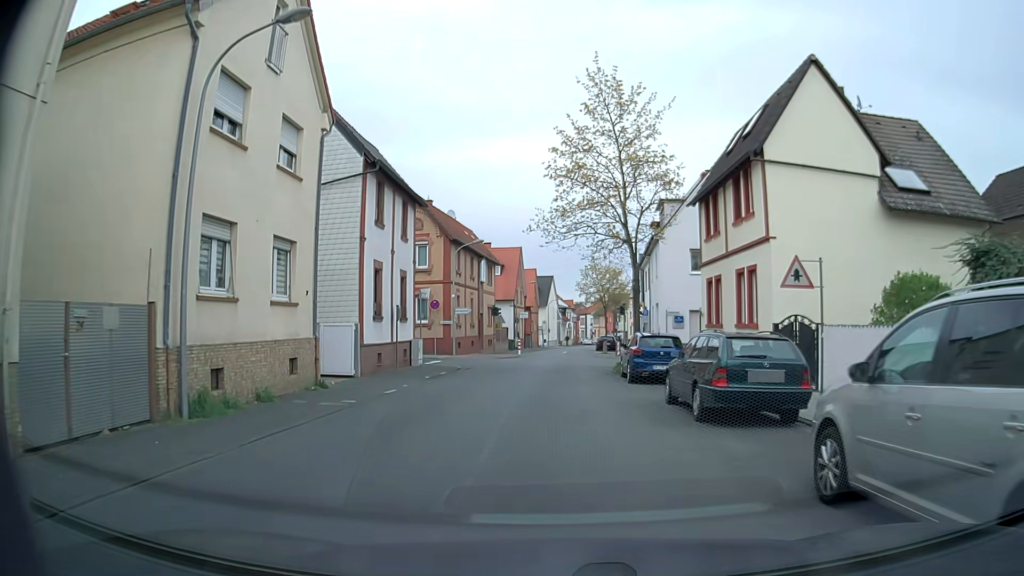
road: residential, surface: asphalt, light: Day
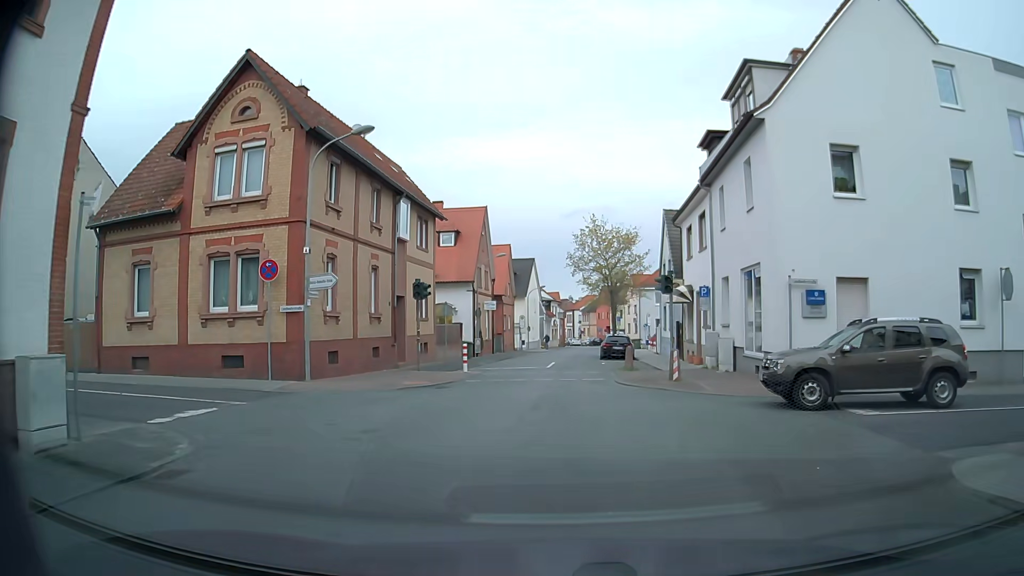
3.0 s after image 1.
(+0.1, +22.3) m; +1°
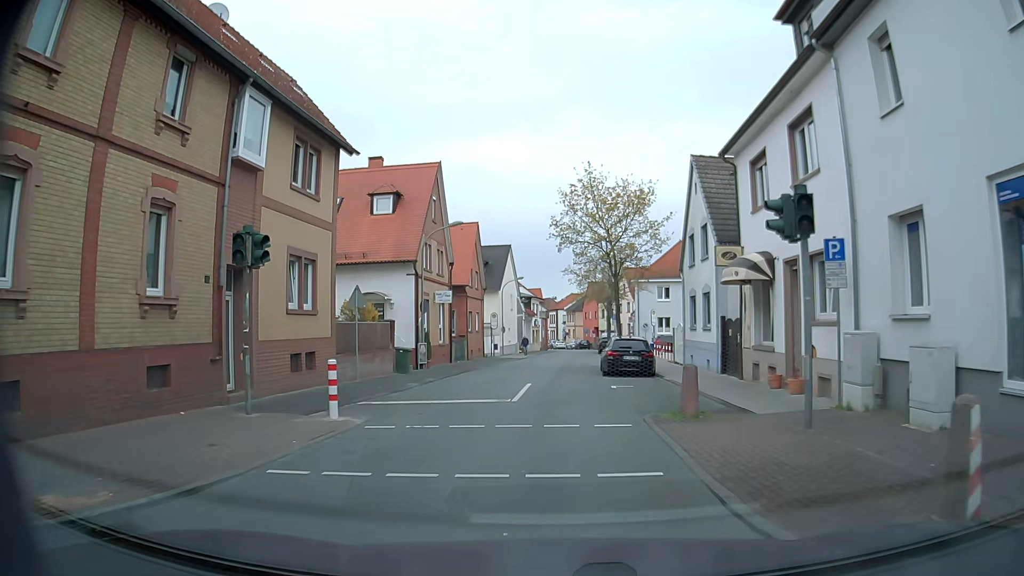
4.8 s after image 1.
(+0.3, +13.4) m; +2°
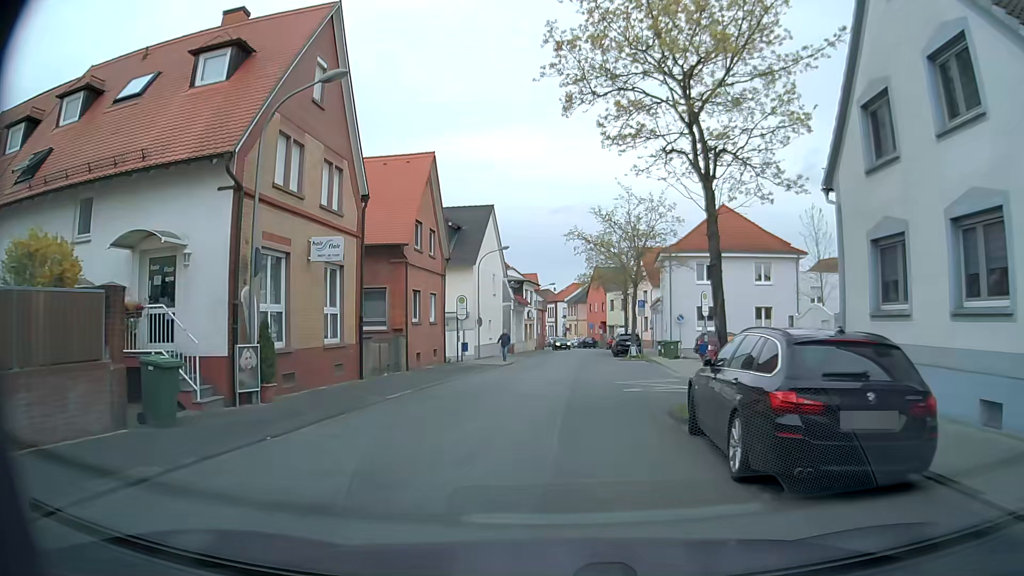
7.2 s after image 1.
(+0.1, +17.9) m; +1°
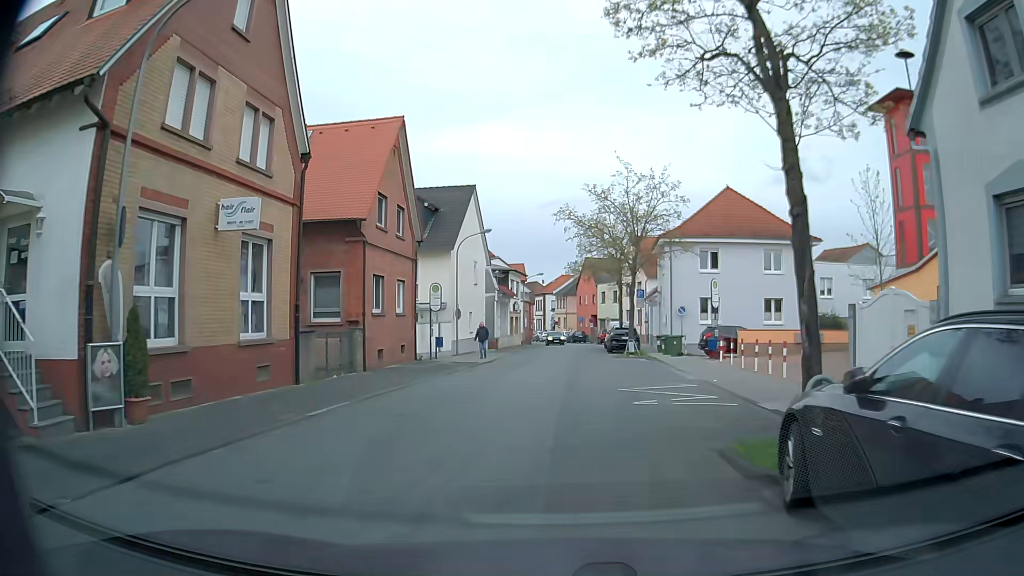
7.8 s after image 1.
(0.0, +4.5) m; 0°
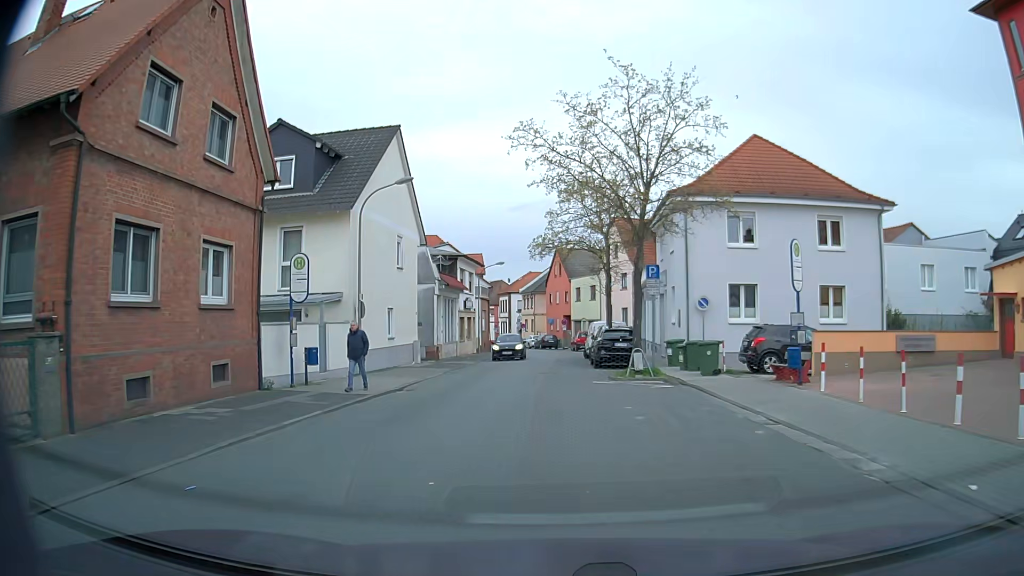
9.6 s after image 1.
(+0.4, +13.4) m; +3°
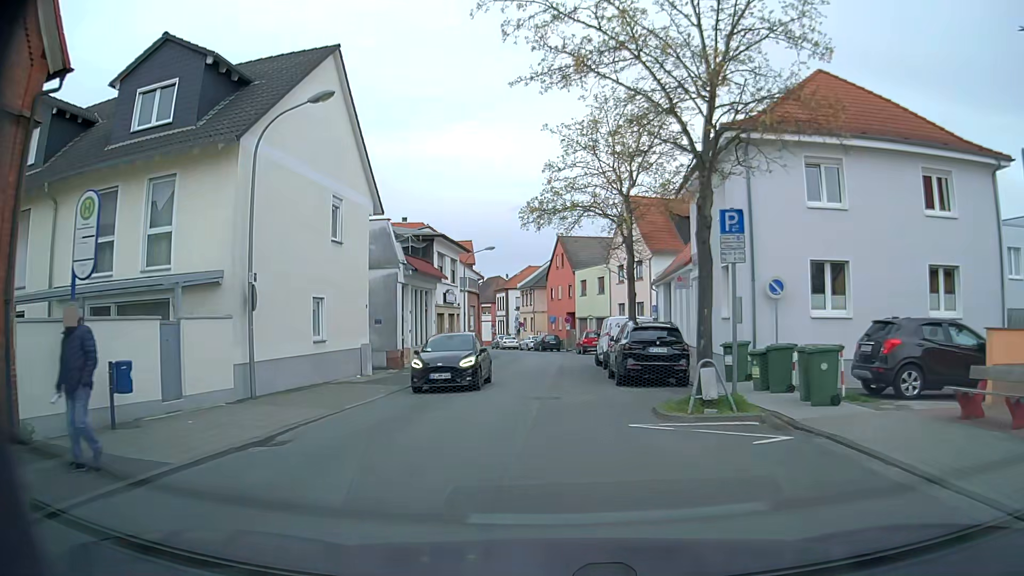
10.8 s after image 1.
(0.0, +9.0) m; -1°
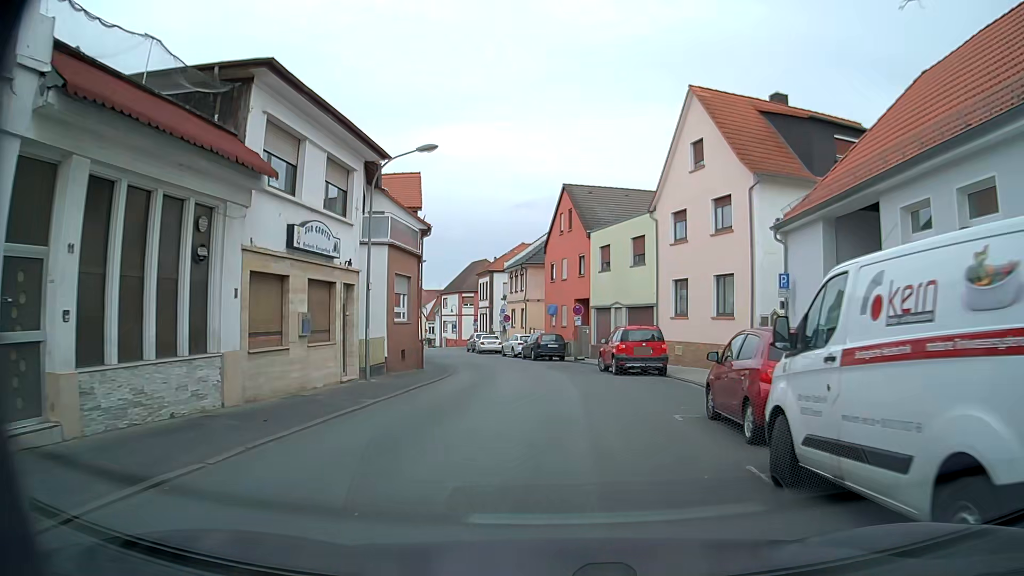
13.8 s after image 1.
(-0.1, +22.5) m; +1°
(0, +10) (0, +20) (-2, +30) (-4, +40) (-7, +49) (-10, +59) (-11, +69) (-14, +78) (-17, +88) (-21, +97) m
